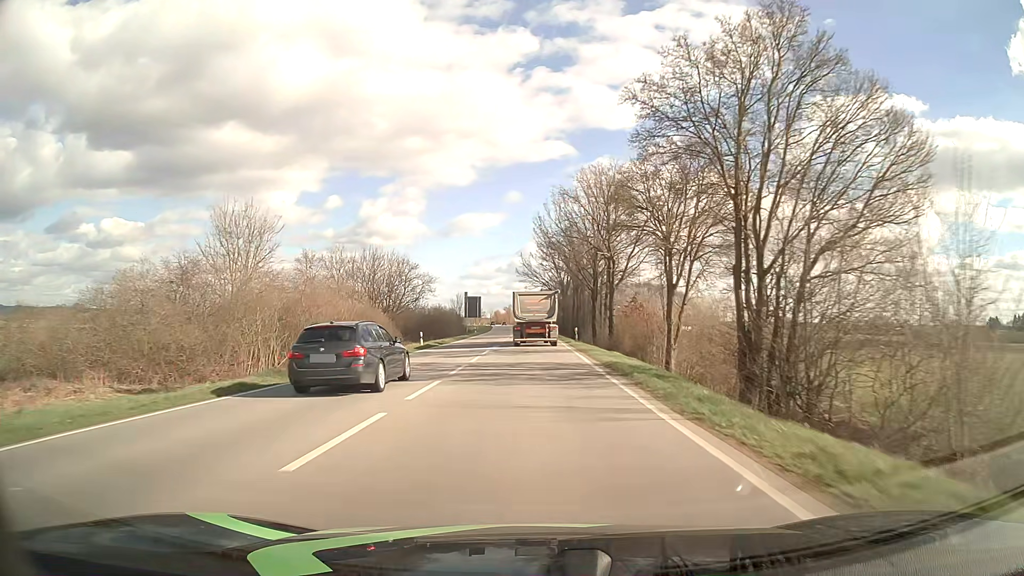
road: primary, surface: asphalt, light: Day
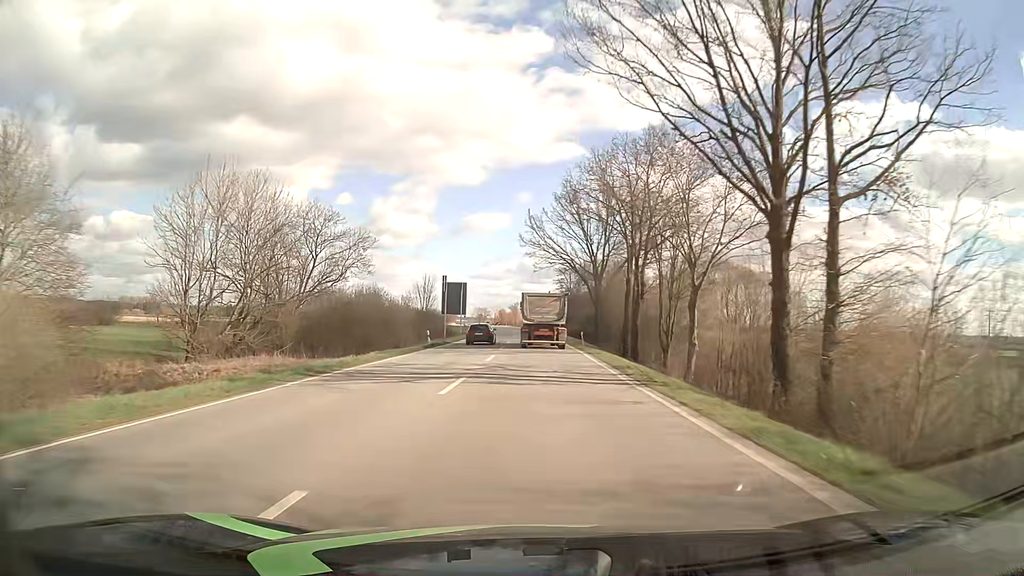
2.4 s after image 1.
(-0.3, +47.7) m; -1°
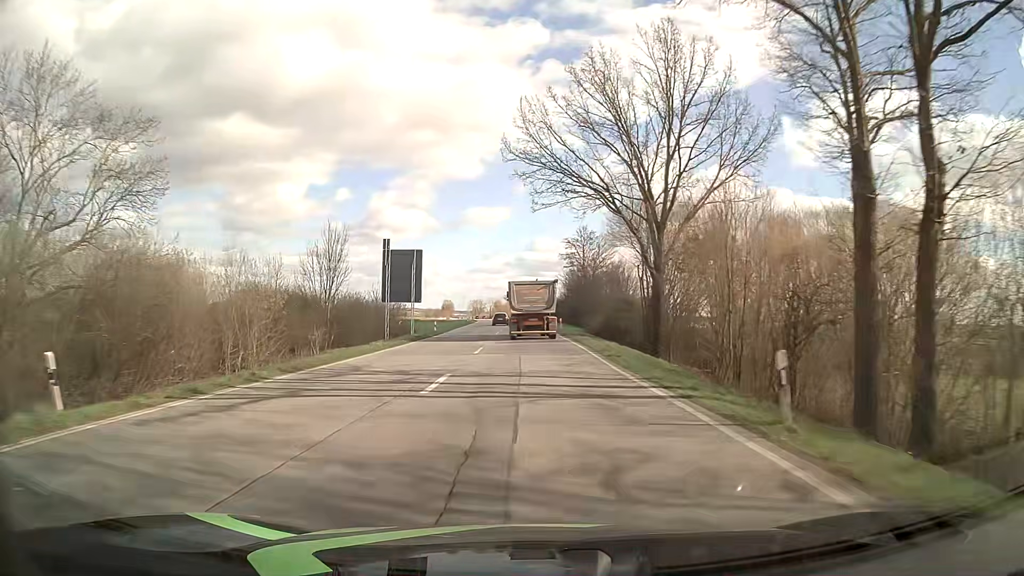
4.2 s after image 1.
(+0.2, +36.4) m; 0°
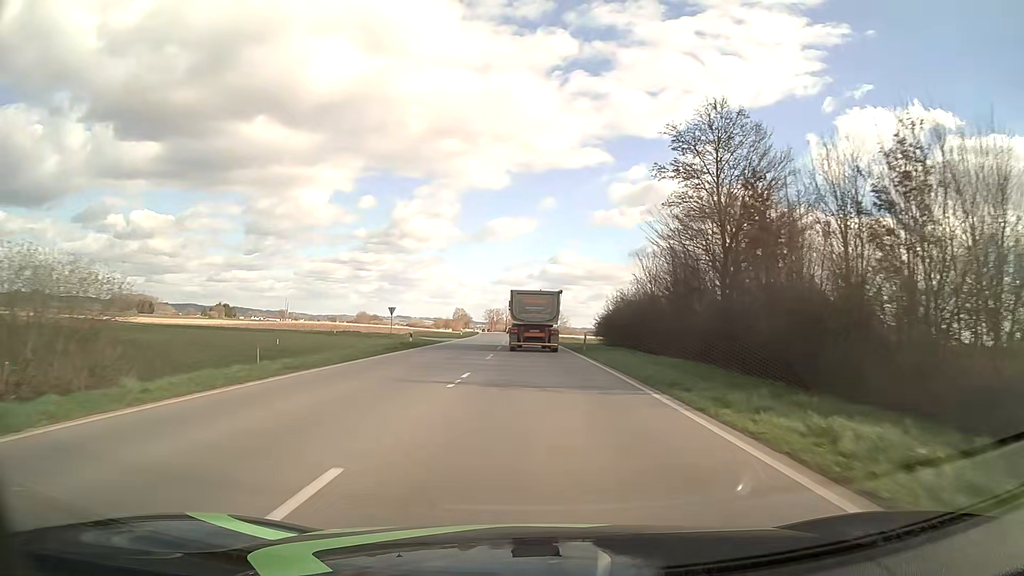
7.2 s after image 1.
(-1.1, +59.1) m; -2°
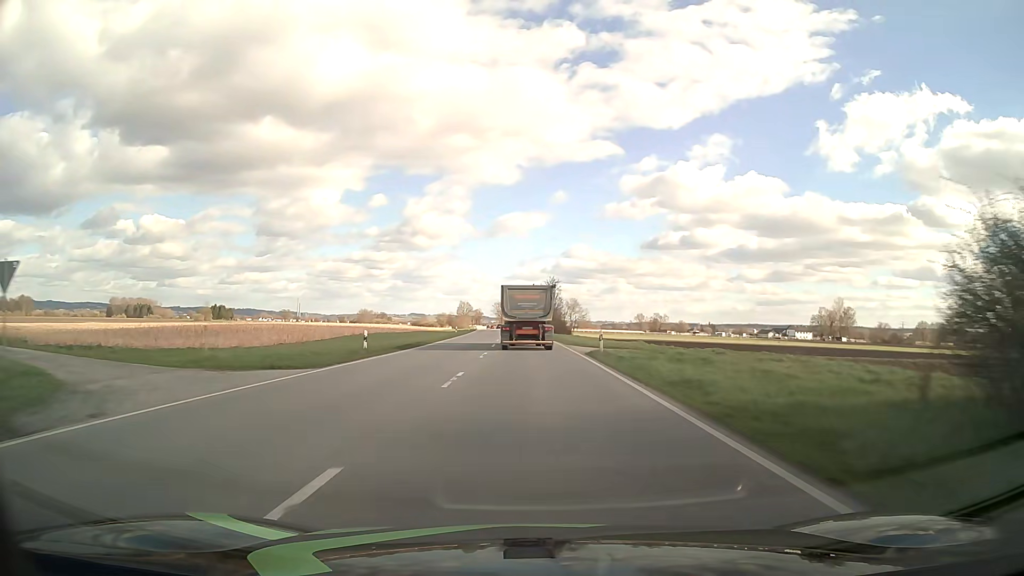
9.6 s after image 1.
(-0.3, +48.1) m; -1°
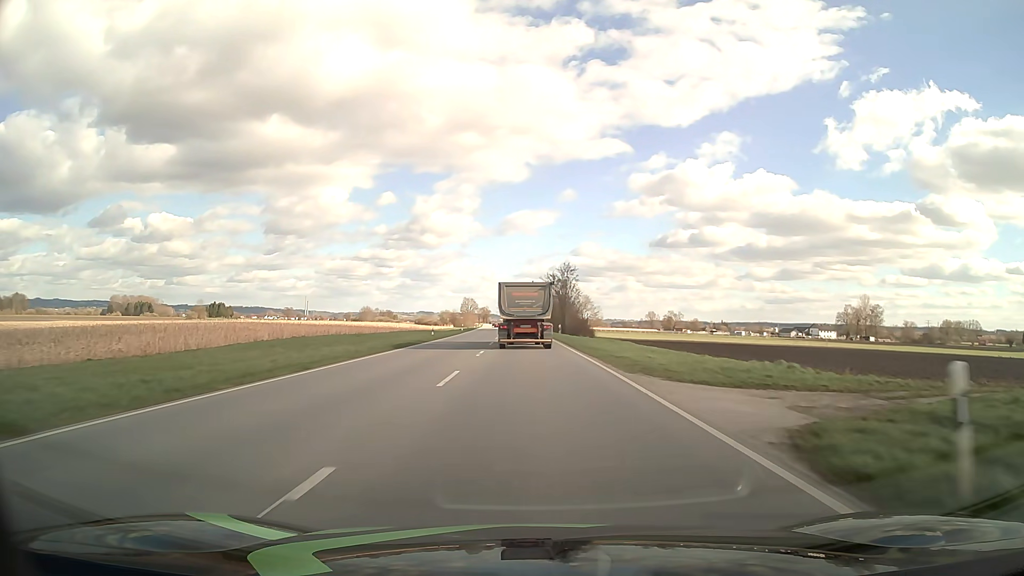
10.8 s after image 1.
(-0.1, +24.0) m; -1°
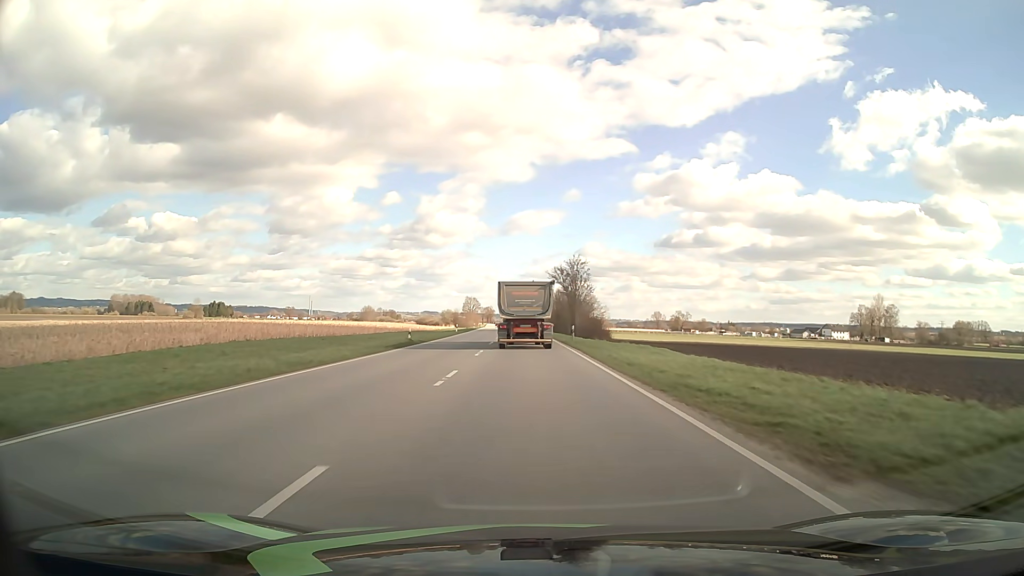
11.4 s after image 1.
(0.0, +11.9) m; 0°
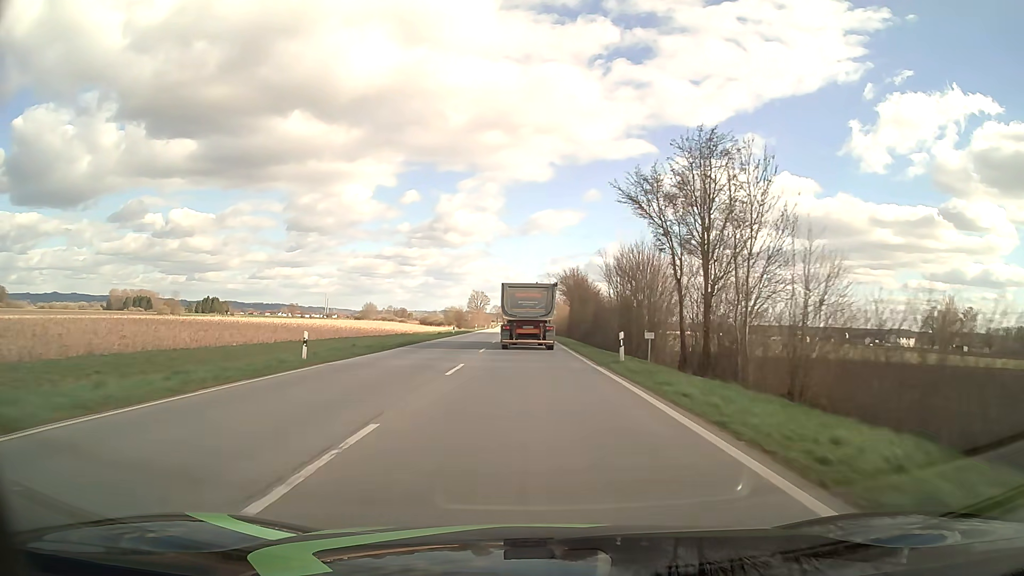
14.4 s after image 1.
(-1.0, +57.5) m; -2°
(0, +10) (0, +20) (0, +30) (0, +40) (0, +50) (-1, +60) (-1, +70) (-1, +80) (-1, +90) (-2, +100) m
